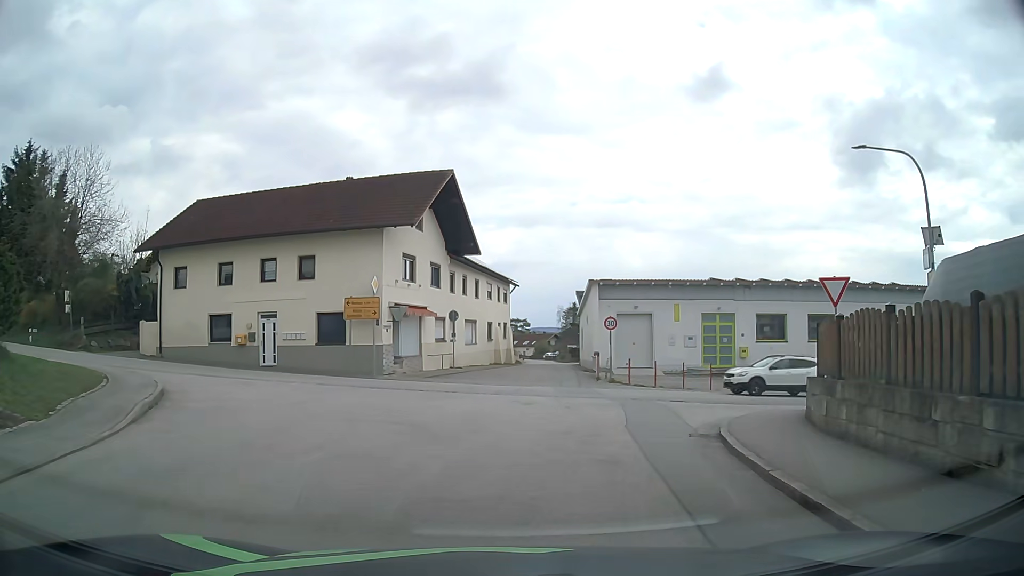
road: tertiary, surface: asphalt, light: Day
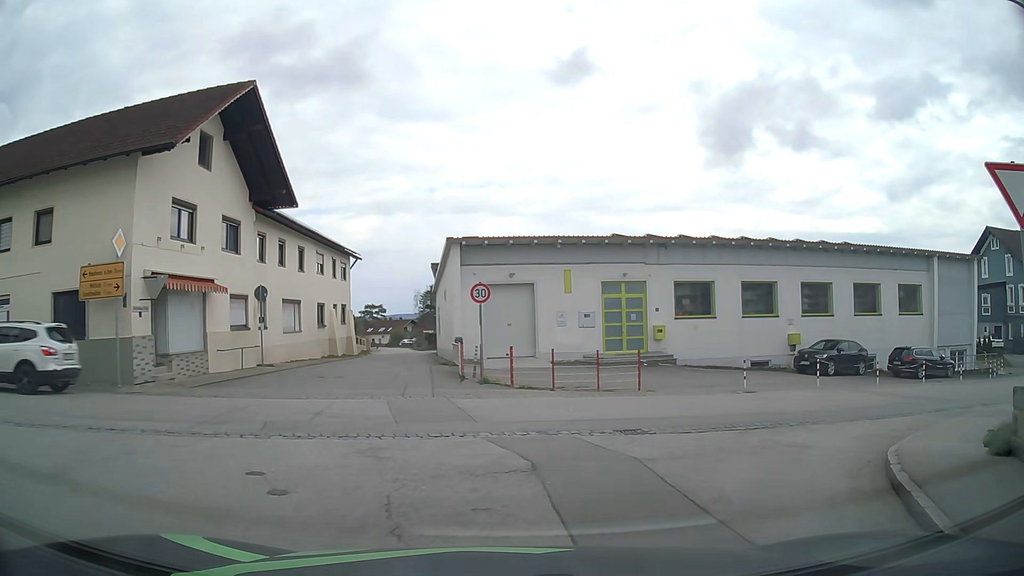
(+0.8, +10.3) m; +11°
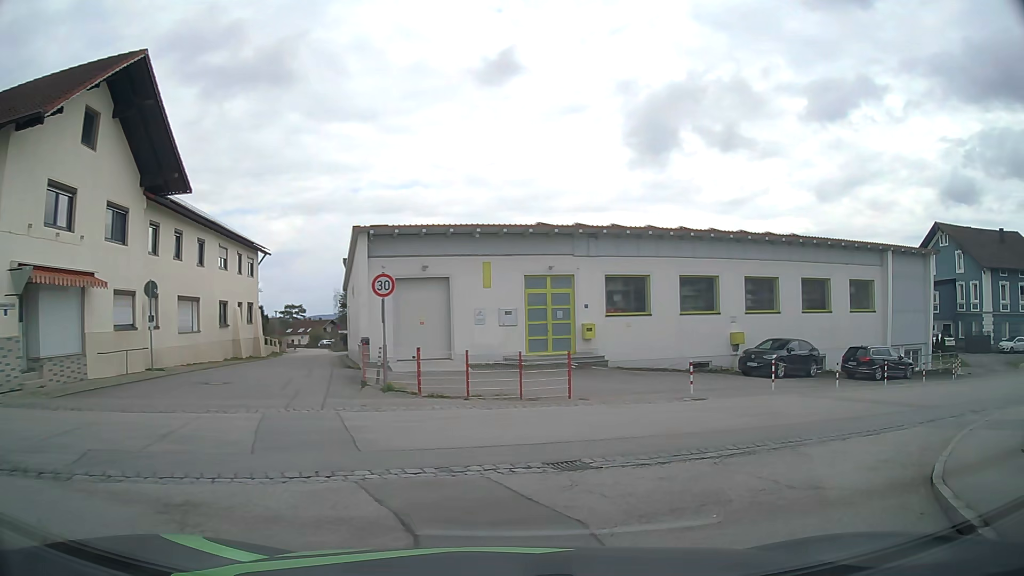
(+0.2, +2.8) m; +6°
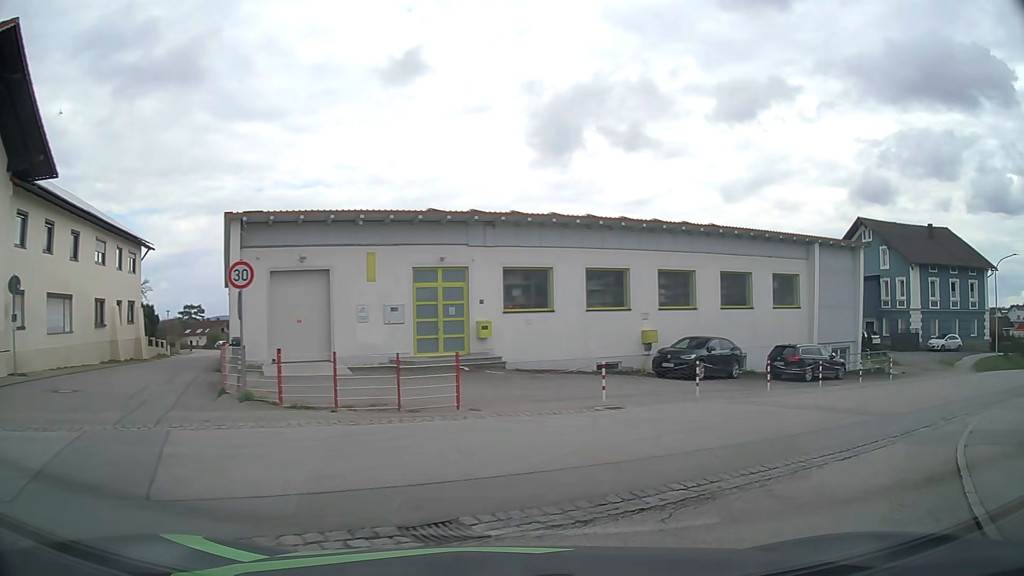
(+0.2, +2.7) m; +9°
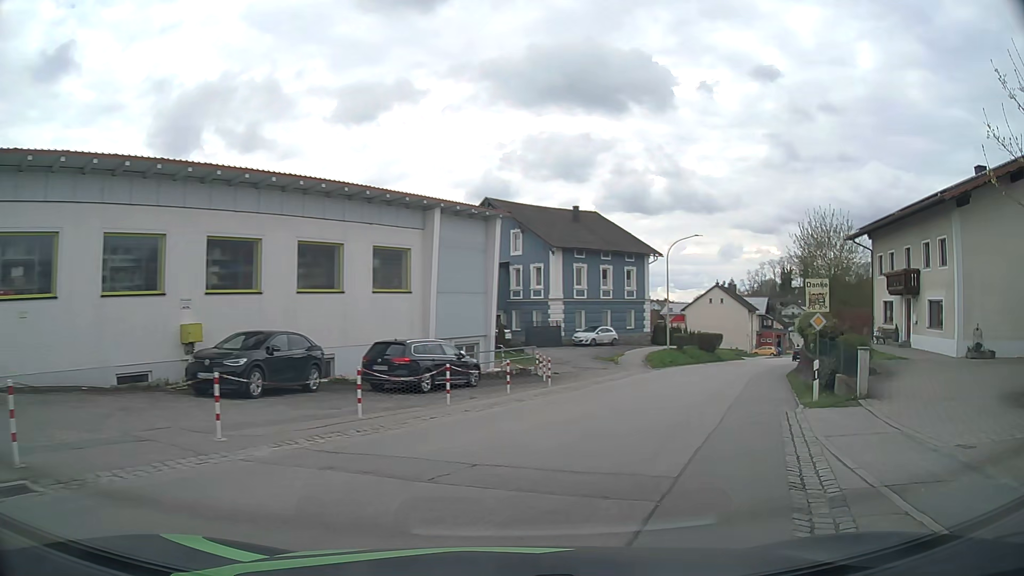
(+2.8, +8.6) m; +37°
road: secondary
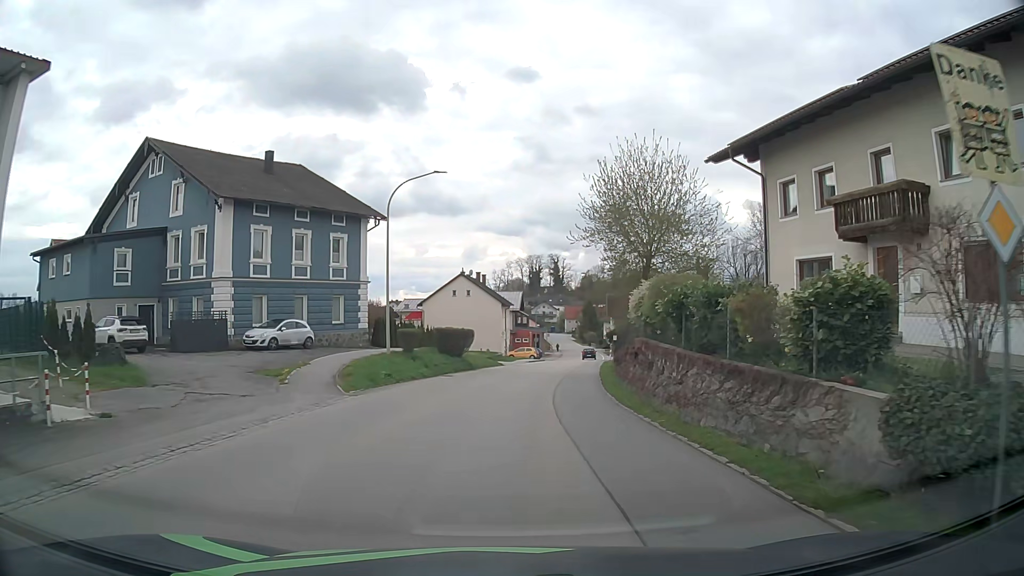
(+3.6, +17.8) m; +19°
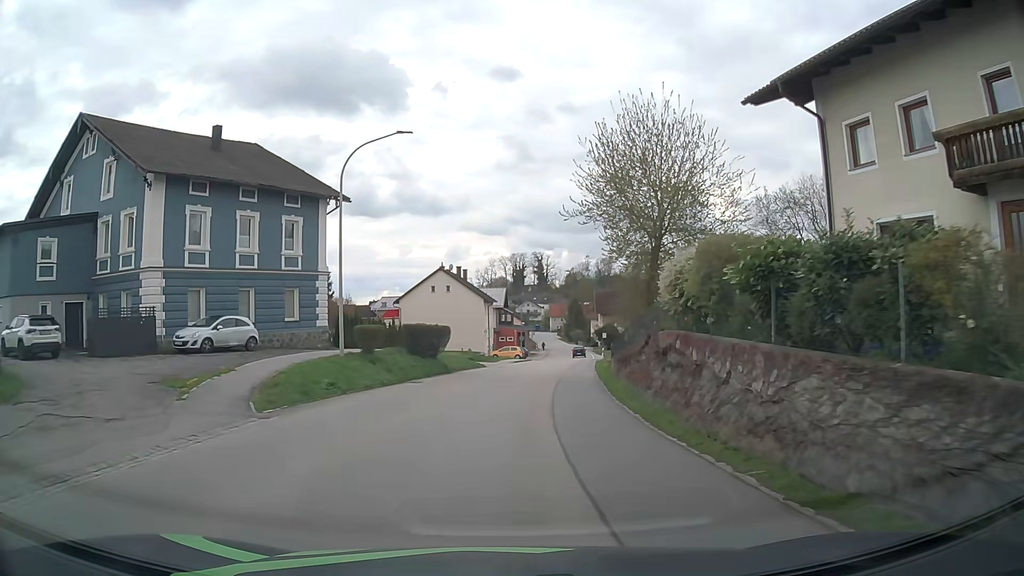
(+0.1, +5.8) m; +1°
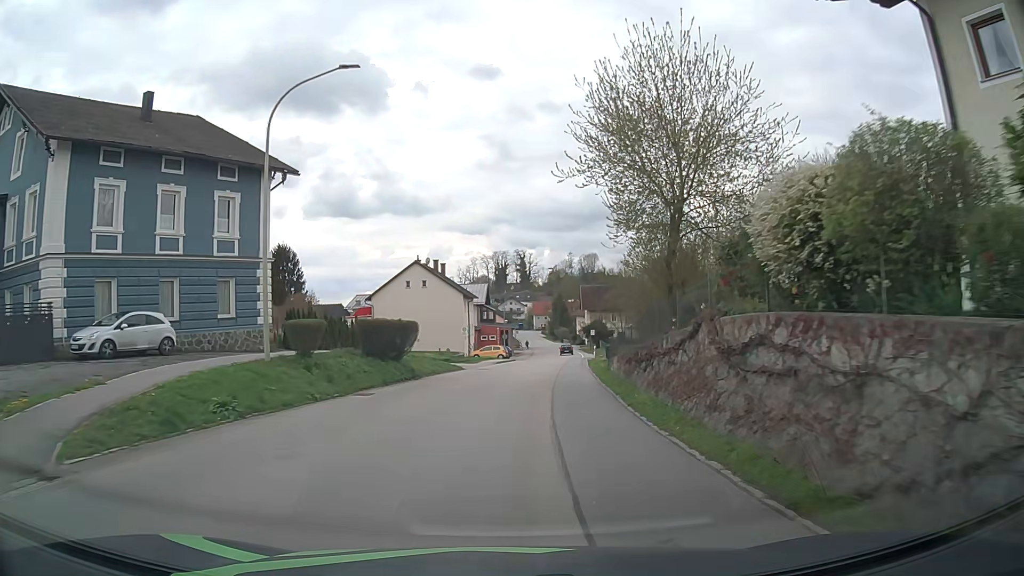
(+0.1, +6.2) m; +1°
(0, +10) (+1, +20) (+2, +30) (+2, +40) (+3, +50) (+5, +60) (+6, +70) (+7, +80) (+7, +90) (+8, +100) m
